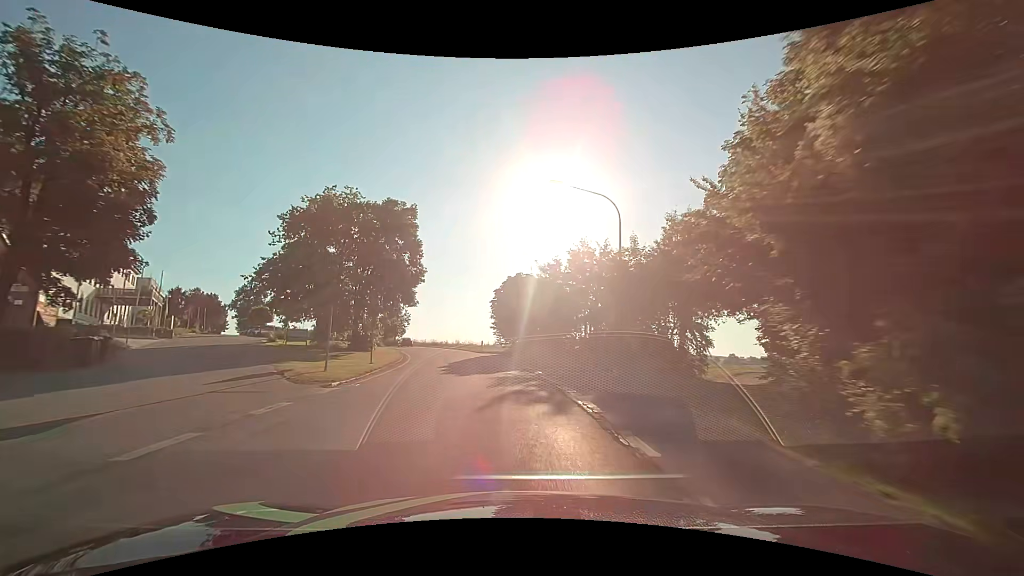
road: secondary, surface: asphalt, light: Day
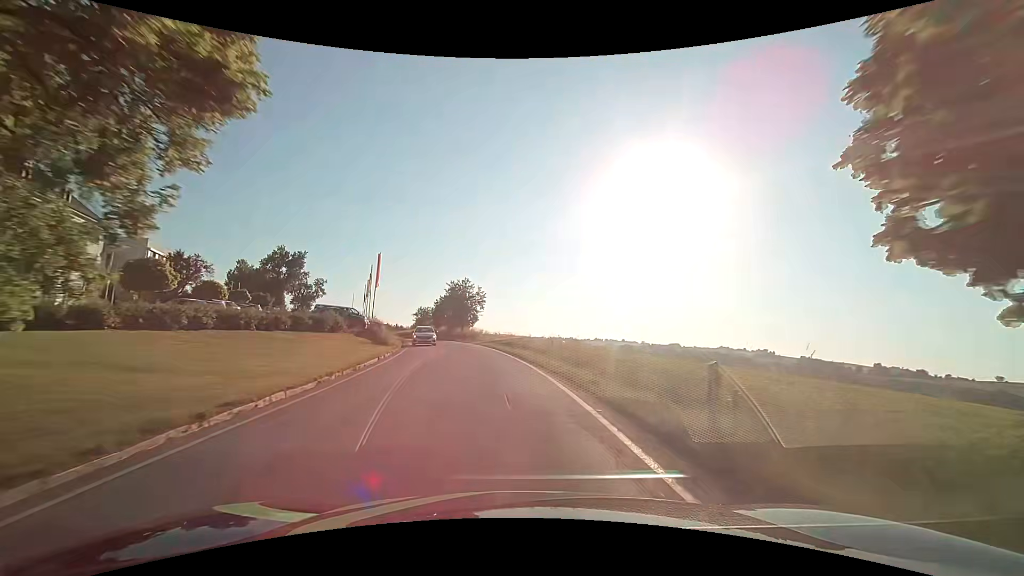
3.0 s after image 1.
(-4.0, +38.3) m; -11°
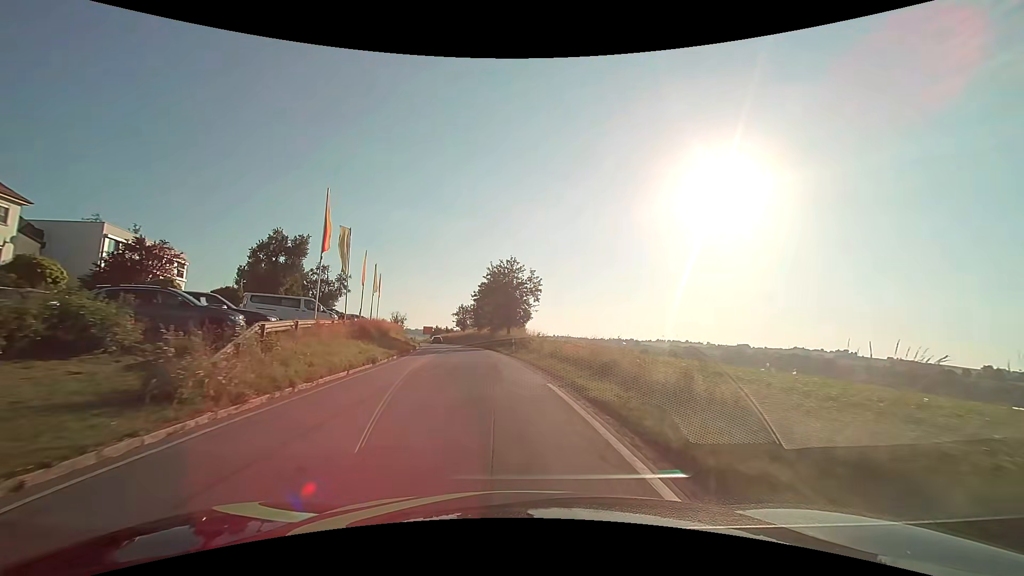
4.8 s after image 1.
(-1.3, +23.1) m; -7°
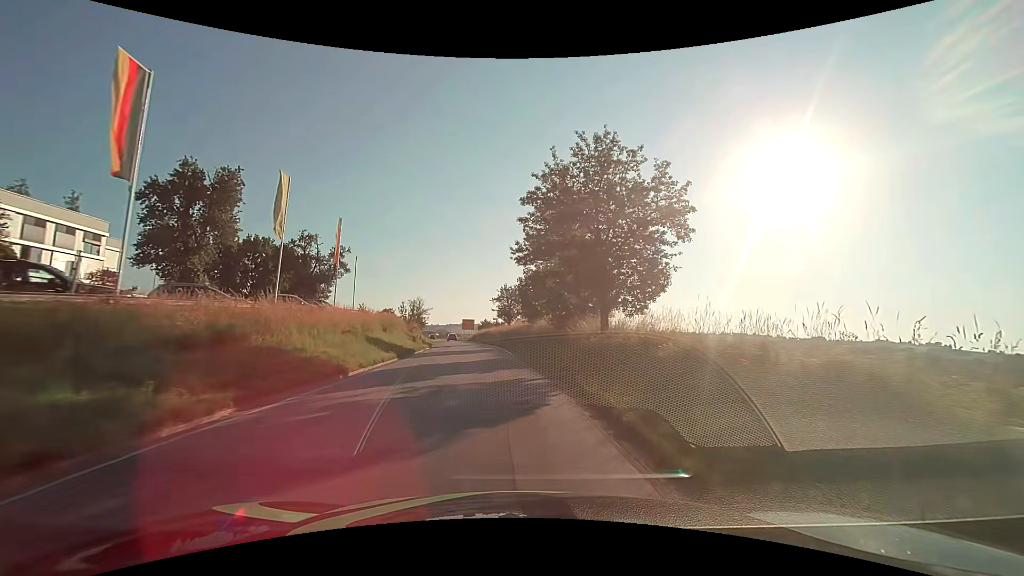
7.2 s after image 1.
(-2.0, +30.7) m; -7°
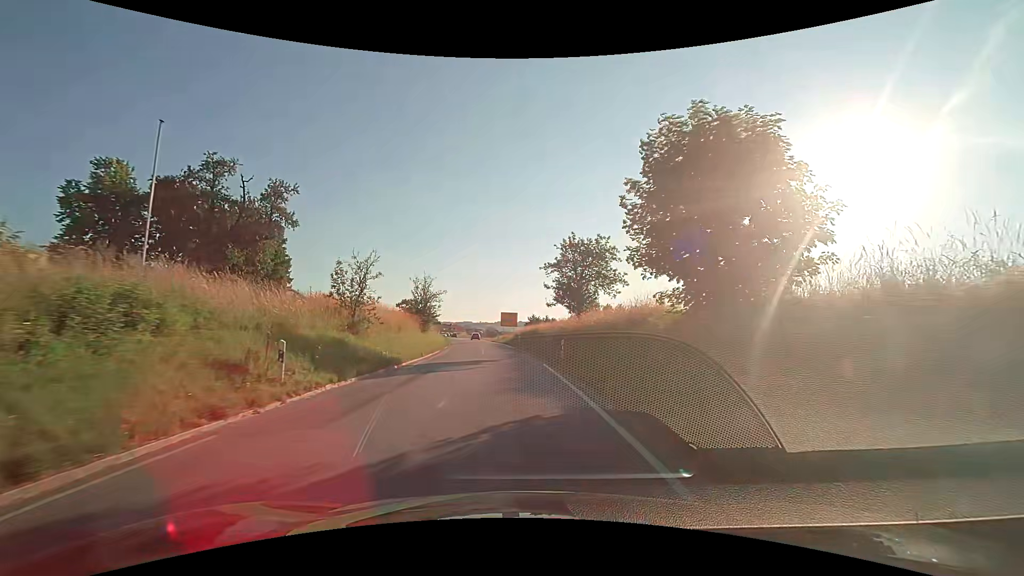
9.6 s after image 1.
(-1.7, +30.9) m; -6°
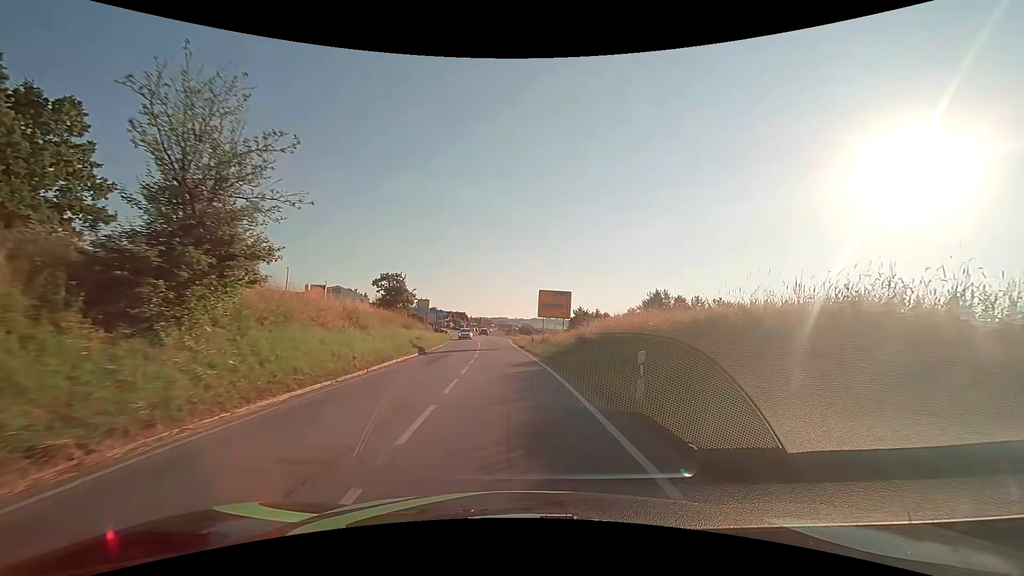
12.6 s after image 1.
(-1.1, +38.6) m; -4°
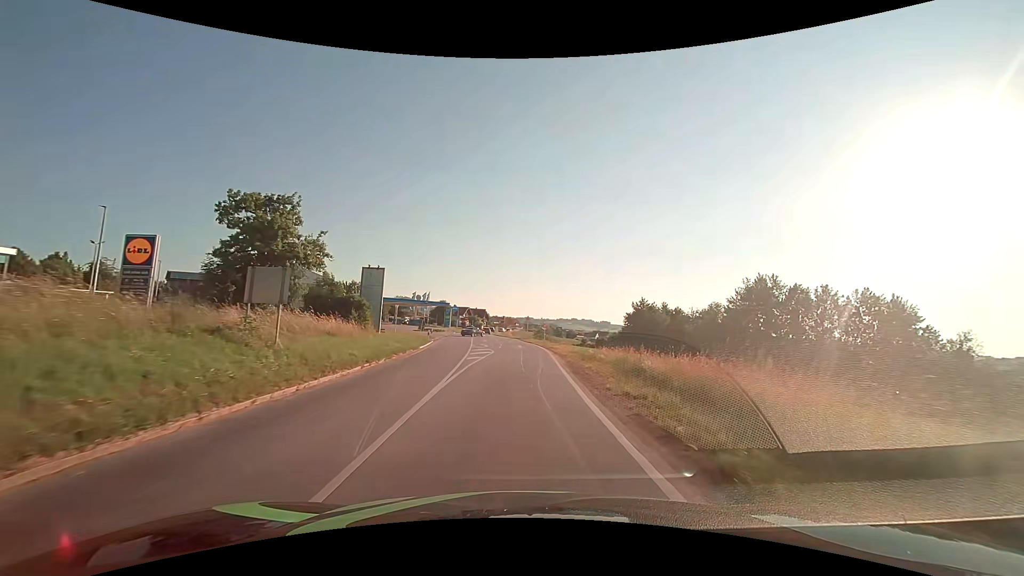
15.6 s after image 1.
(-1.3, +38.5) m; -3°
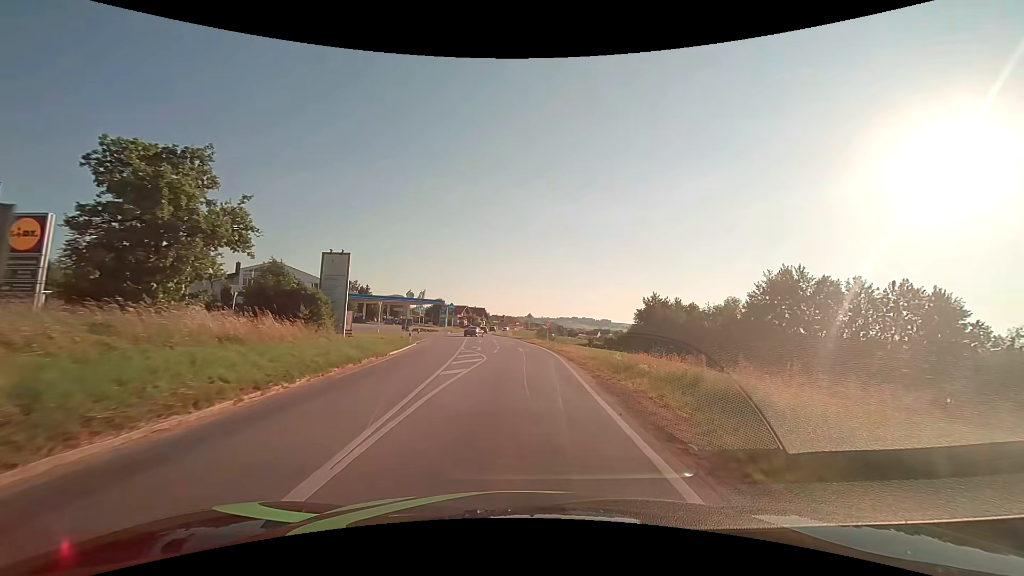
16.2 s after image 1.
(0.0, +7.7) m; 0°
